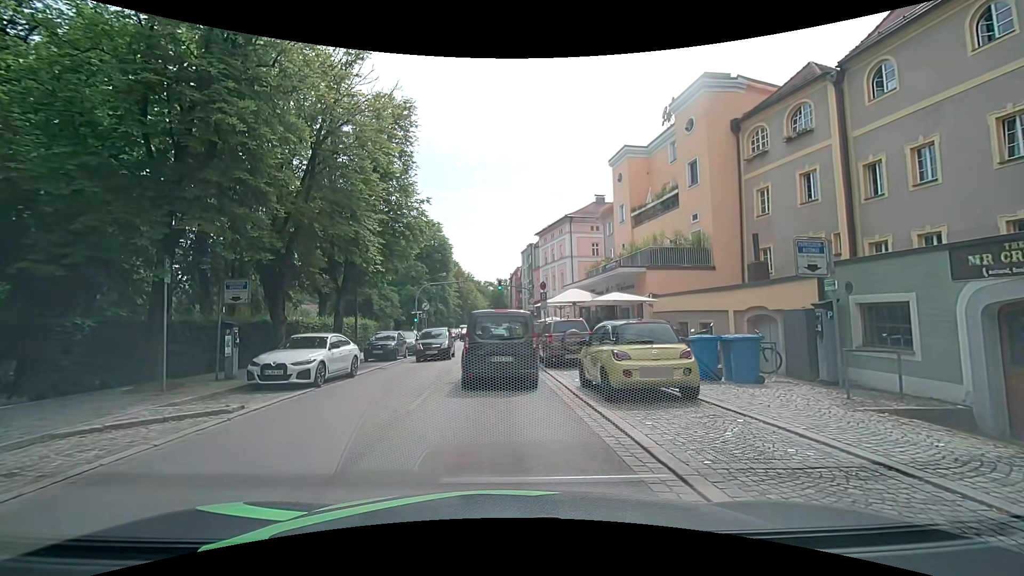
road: primary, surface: asphalt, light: Day
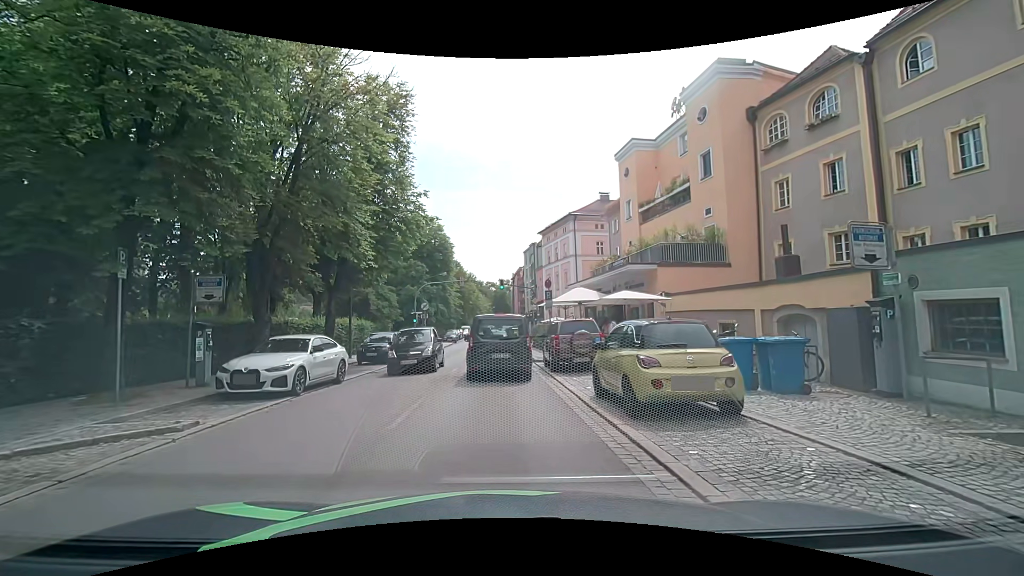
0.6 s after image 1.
(-0.1, +1.6) m; -1°
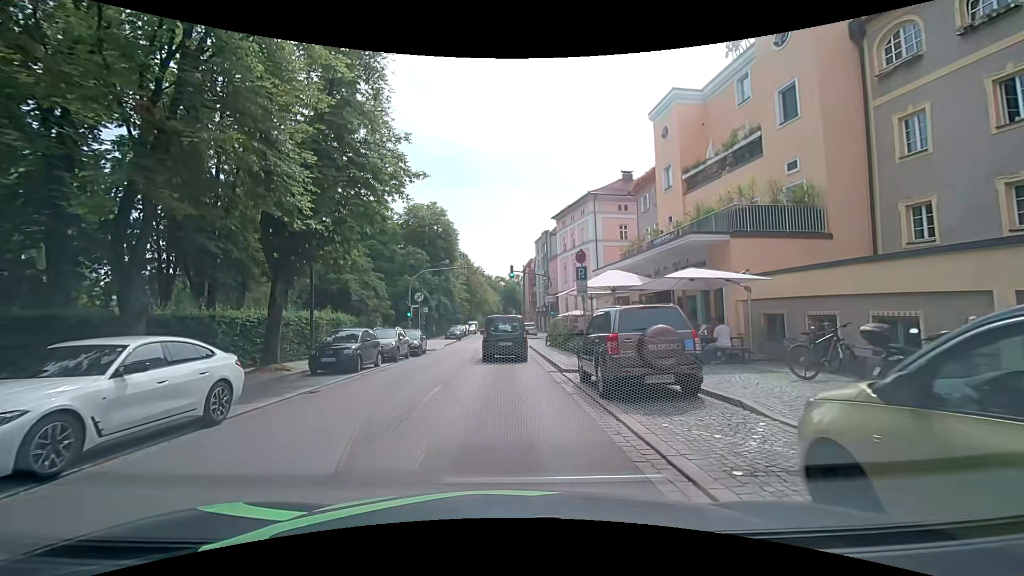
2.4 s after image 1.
(-0.4, +7.2) m; -3°
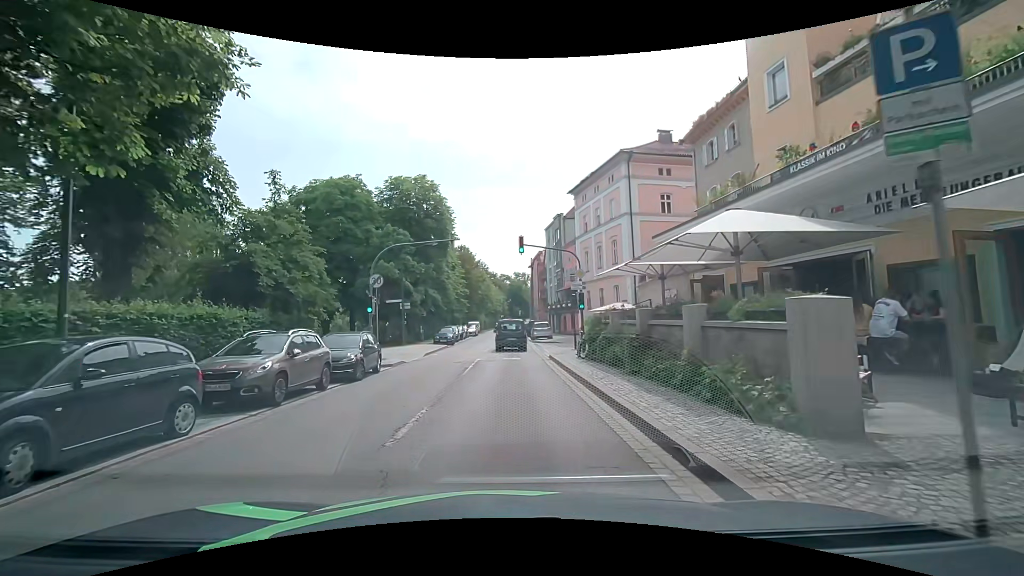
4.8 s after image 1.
(-0.2, +12.3) m; +1°
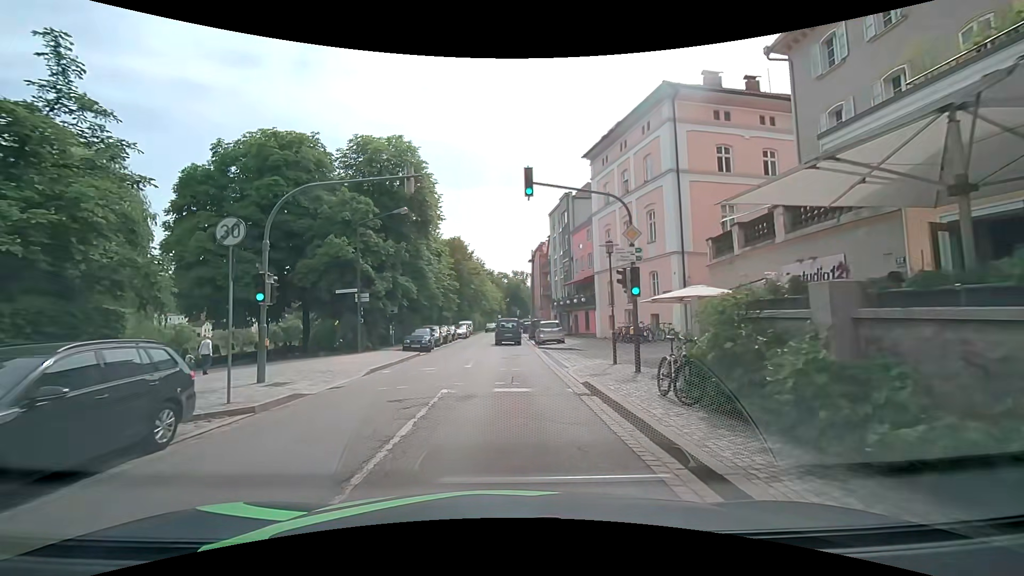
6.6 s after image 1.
(-0.4, +11.1) m; -2°
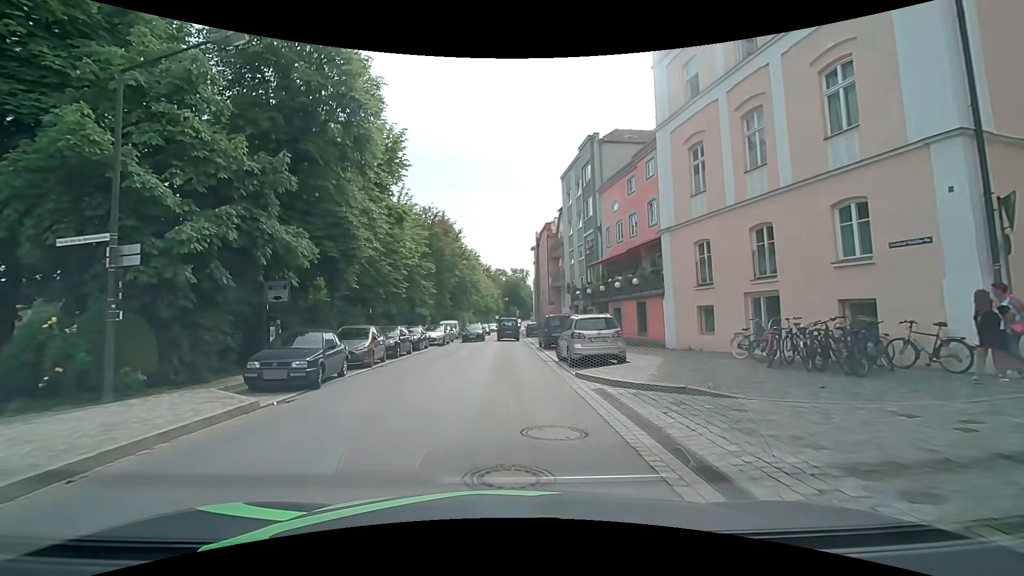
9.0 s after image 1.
(0.0, +17.5) m; -1°
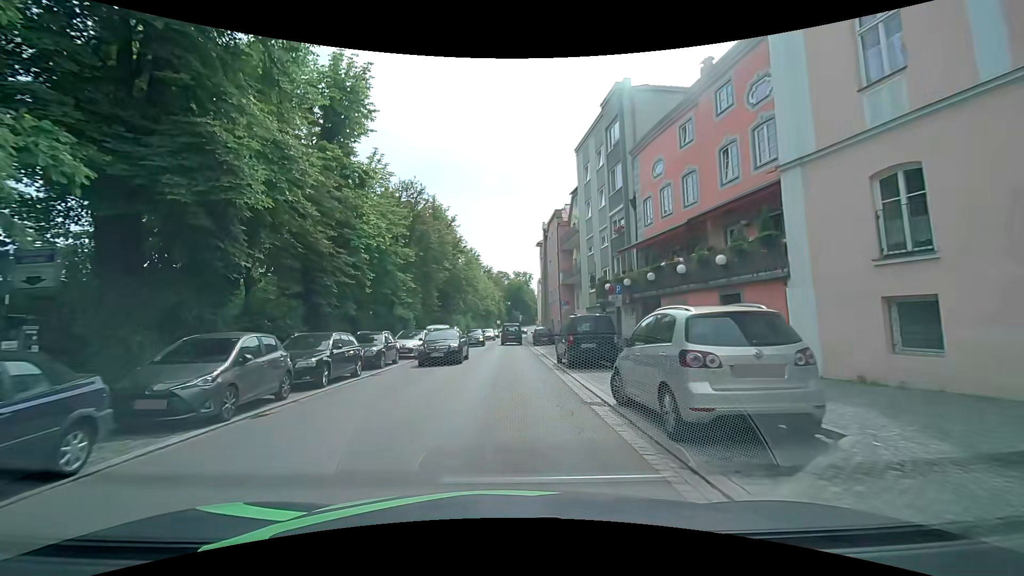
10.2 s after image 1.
(+0.1, +9.4) m; +1°
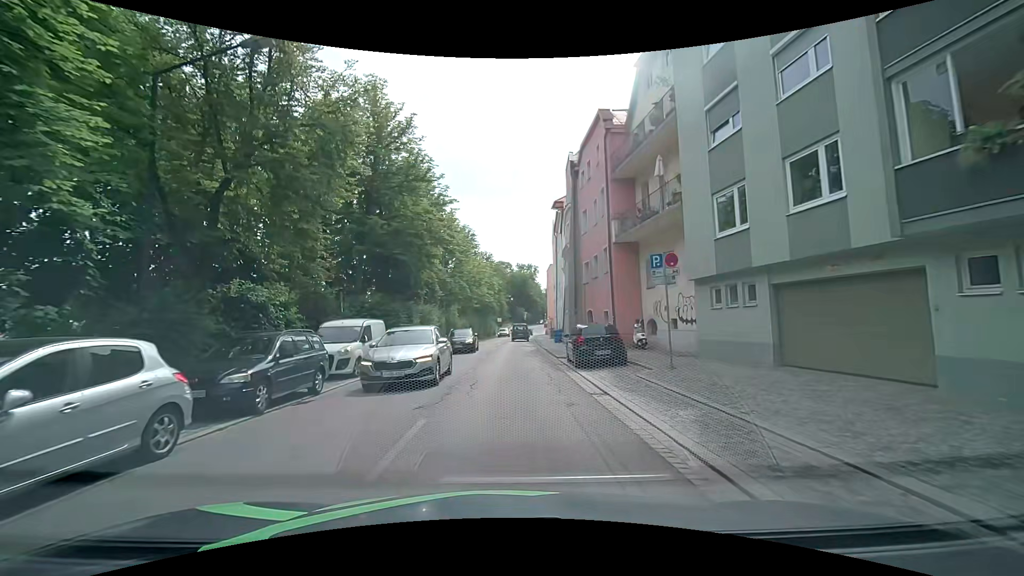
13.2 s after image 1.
(-0.2, +22.8) m; 0°
(0, +10) (0, +20) (0, +30) (0, +40) (0, +50) (+1, +60) (+1, +70) (+2, +80) (+2, +90) (+3, +100) m
